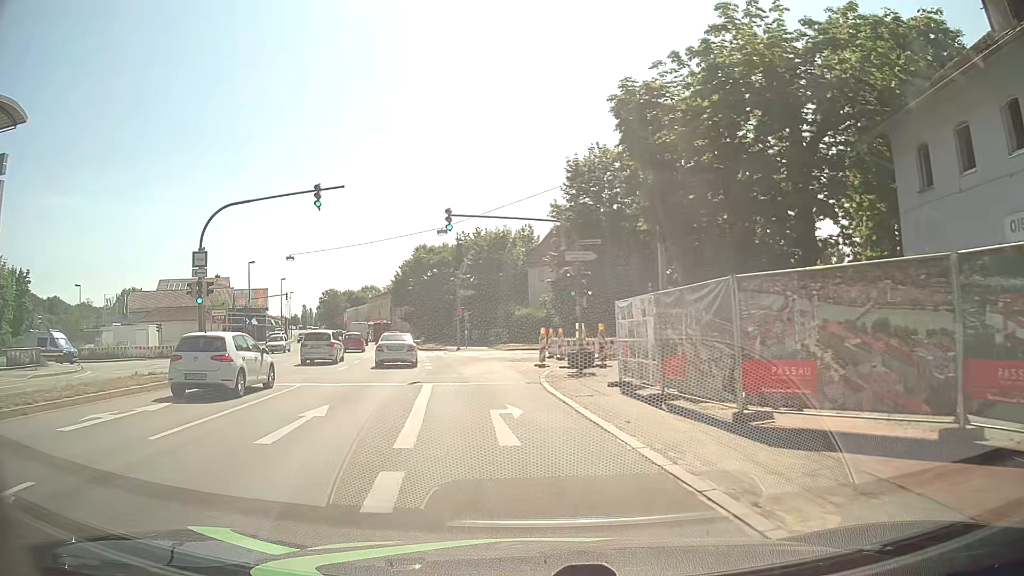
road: primary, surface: asphalt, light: Day
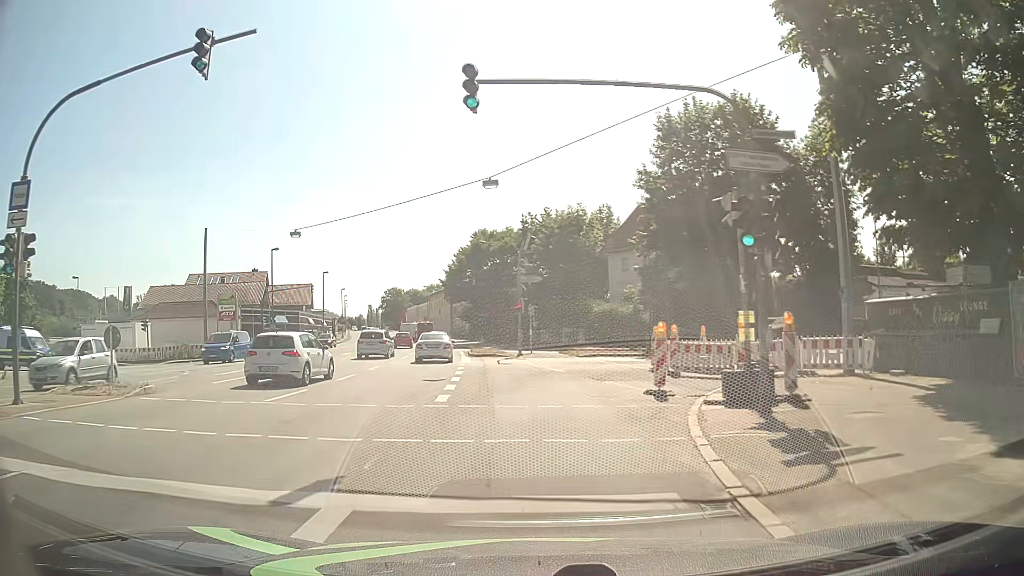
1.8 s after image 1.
(-0.6, +13.3) m; -6°
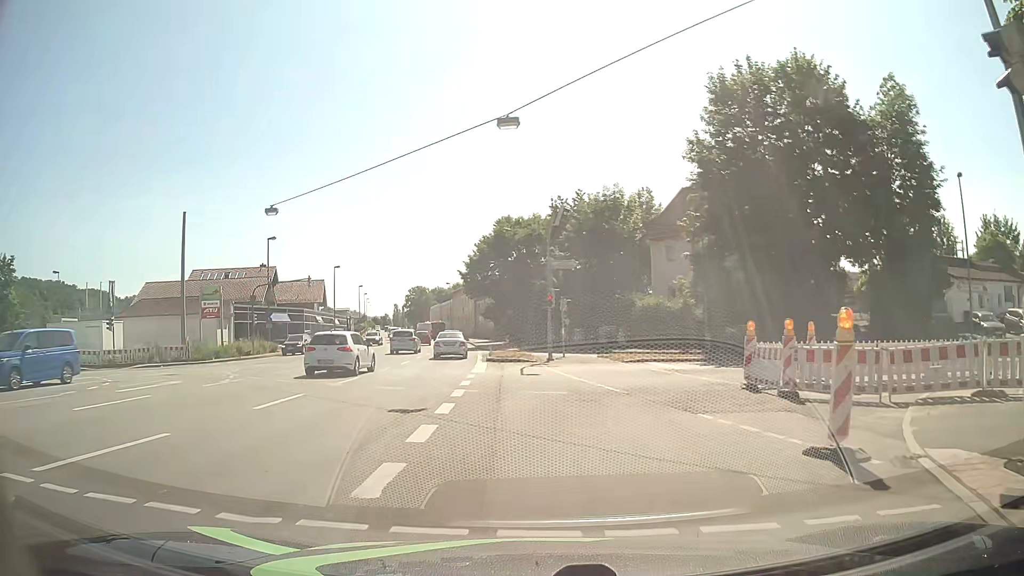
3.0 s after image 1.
(-0.1, +7.9) m; -3°
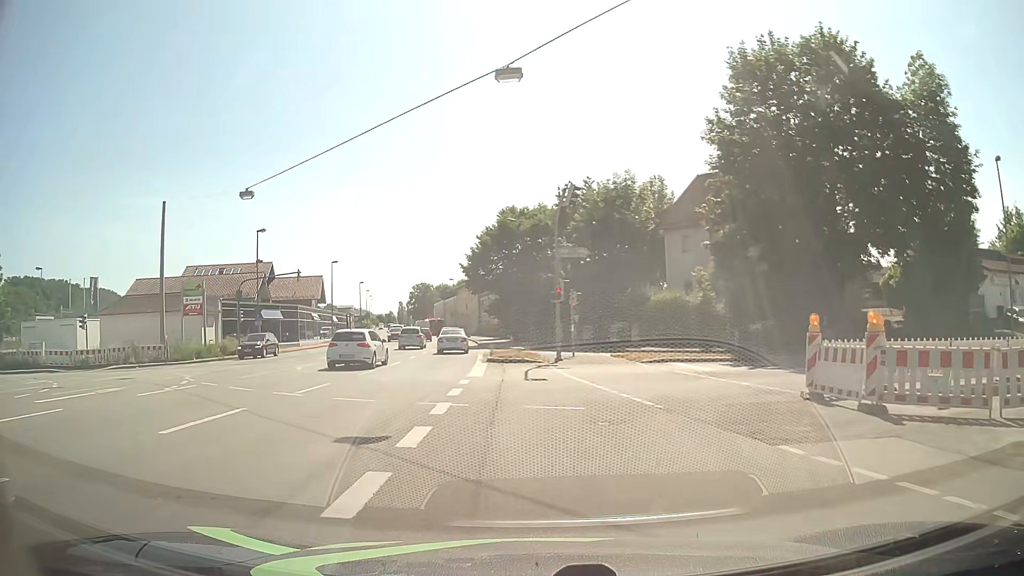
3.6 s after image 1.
(0.0, +3.6) m; +1°
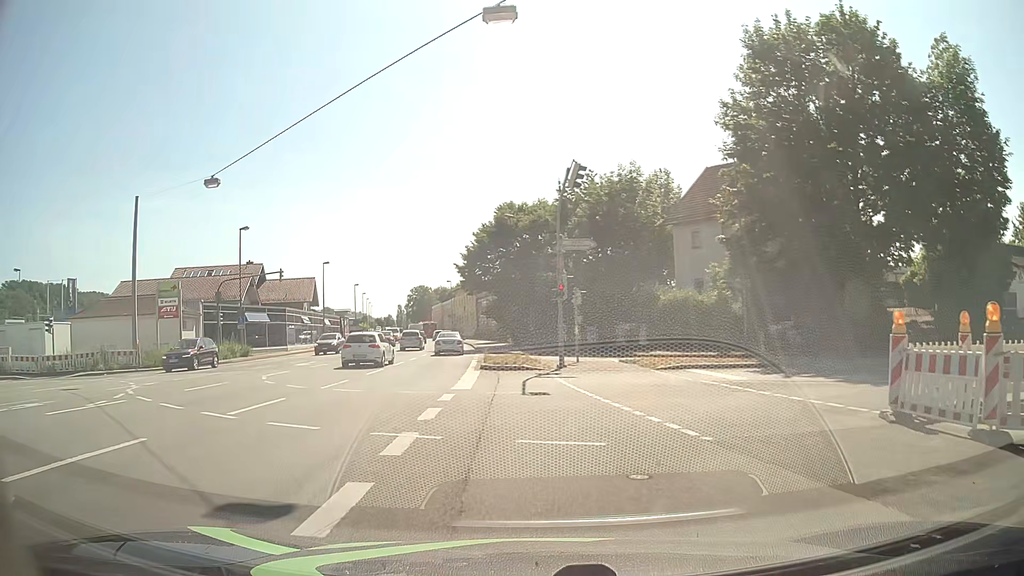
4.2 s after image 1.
(0.0, +3.4) m; 0°
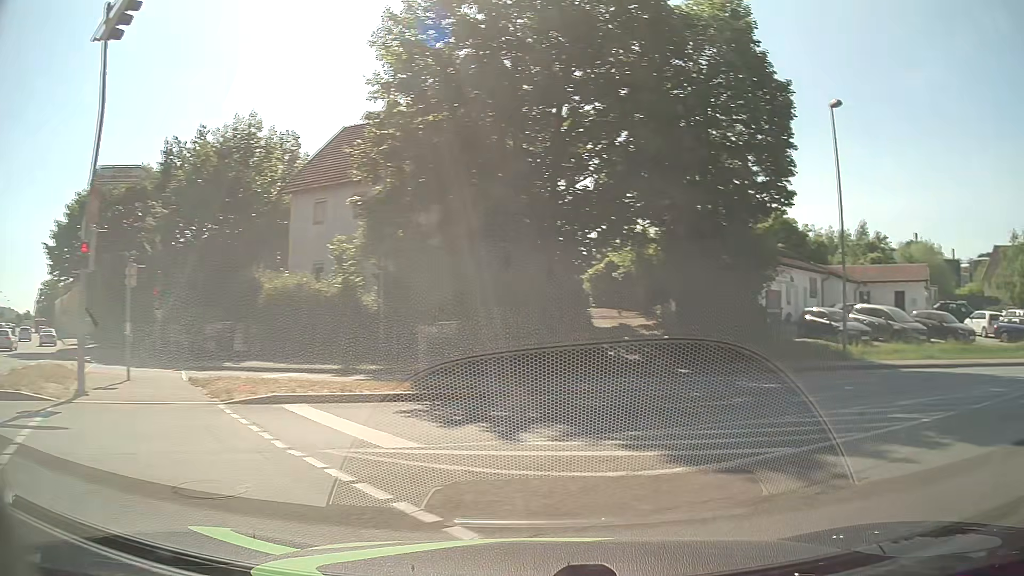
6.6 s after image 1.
(+1.8, +10.9) m; +34°
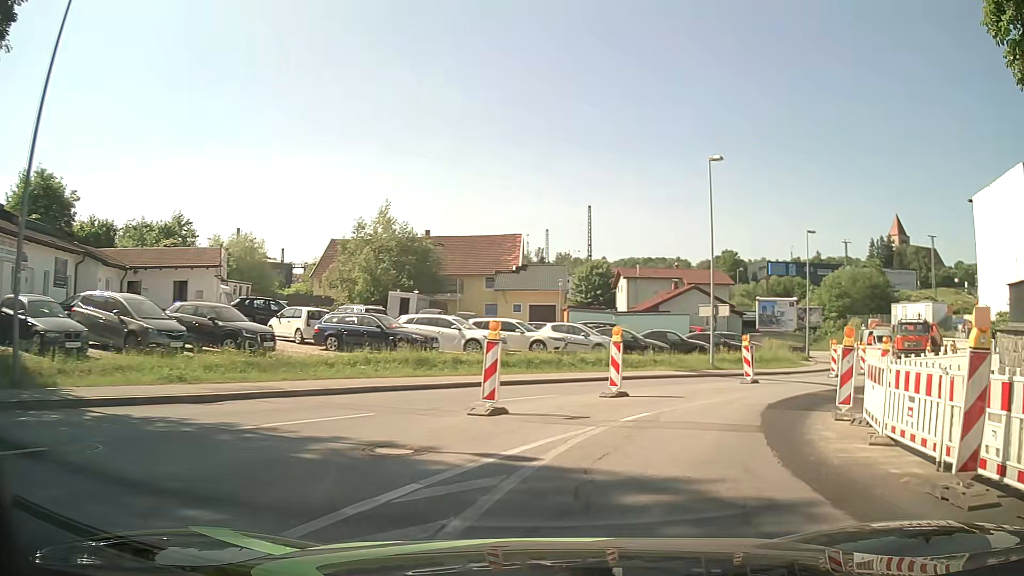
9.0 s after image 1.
(+7.3, +10.6) m; +57°
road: tertiary
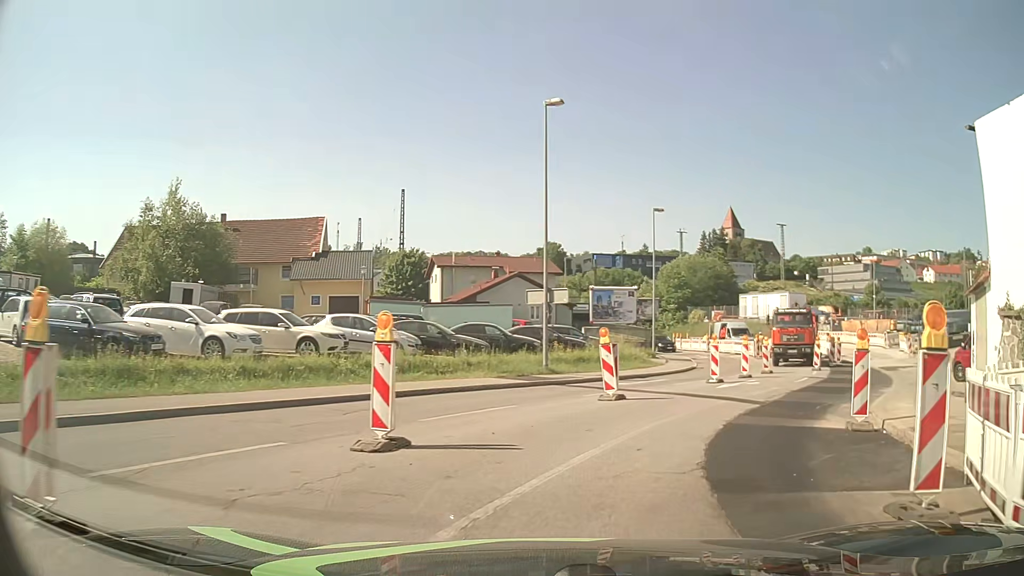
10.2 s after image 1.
(+1.0, +7.6) m; +15°
